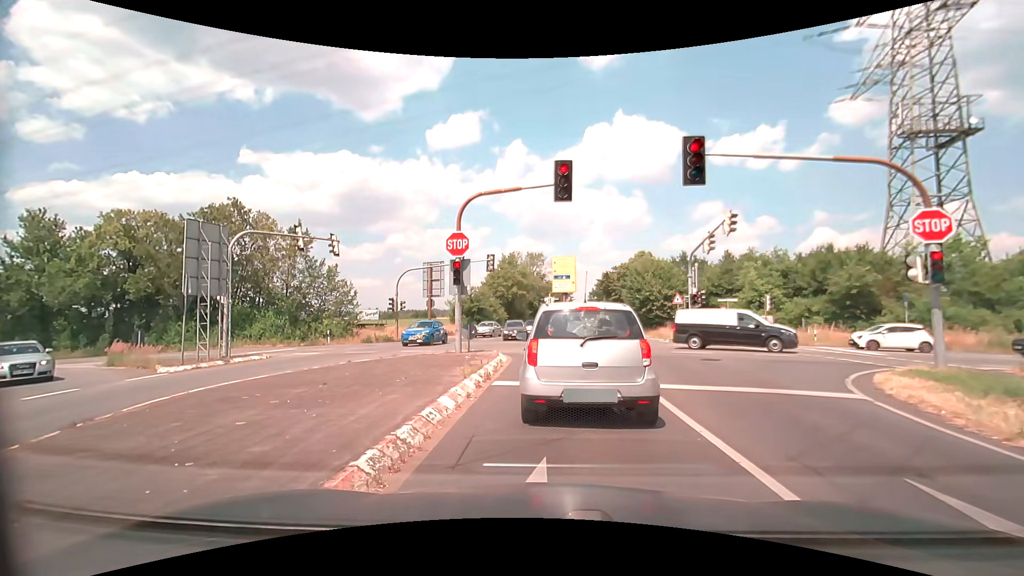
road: secondary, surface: asphalt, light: Day
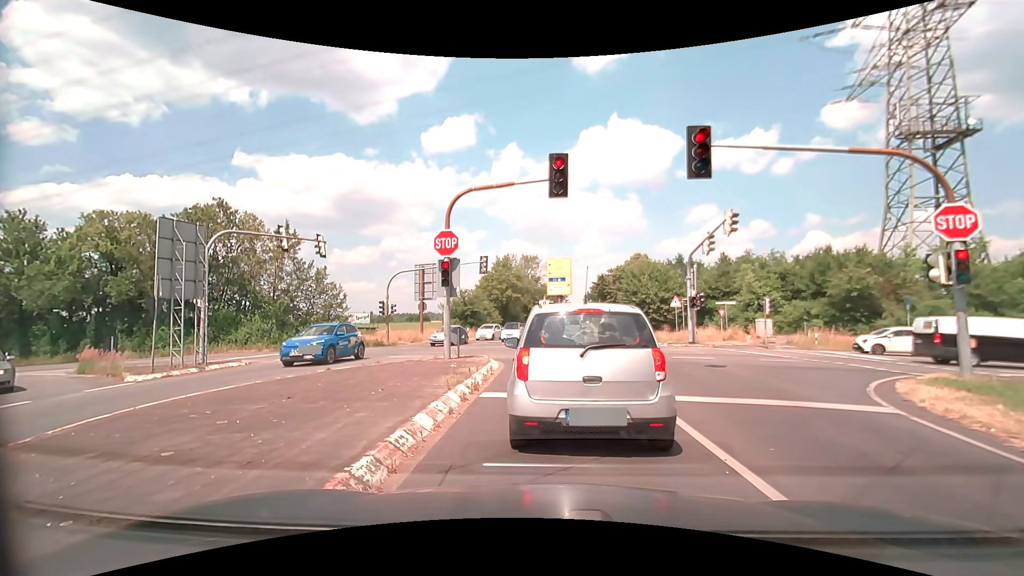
(0.0, +0.9) m; -1°
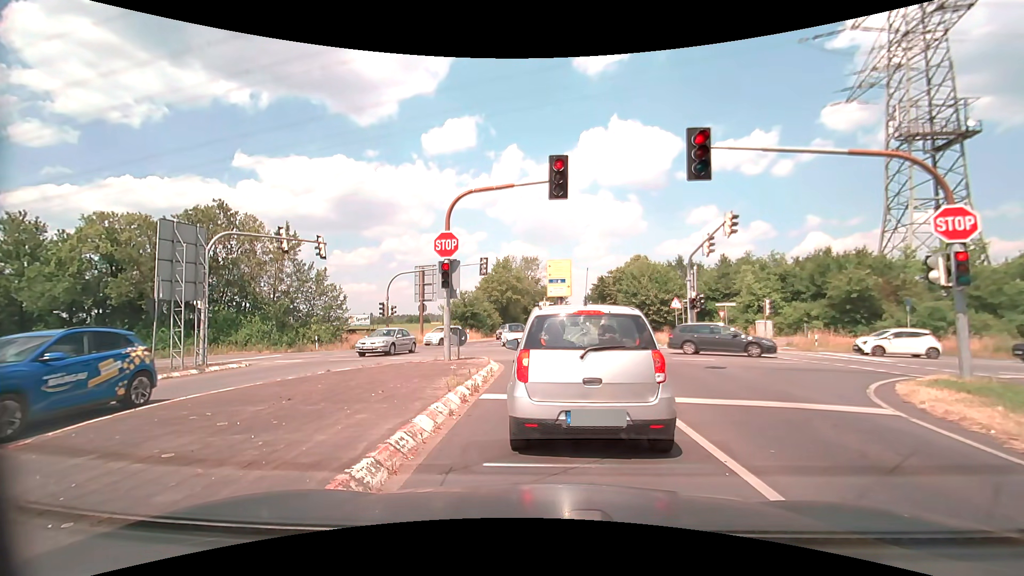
(0.0, +0.1) m; 0°
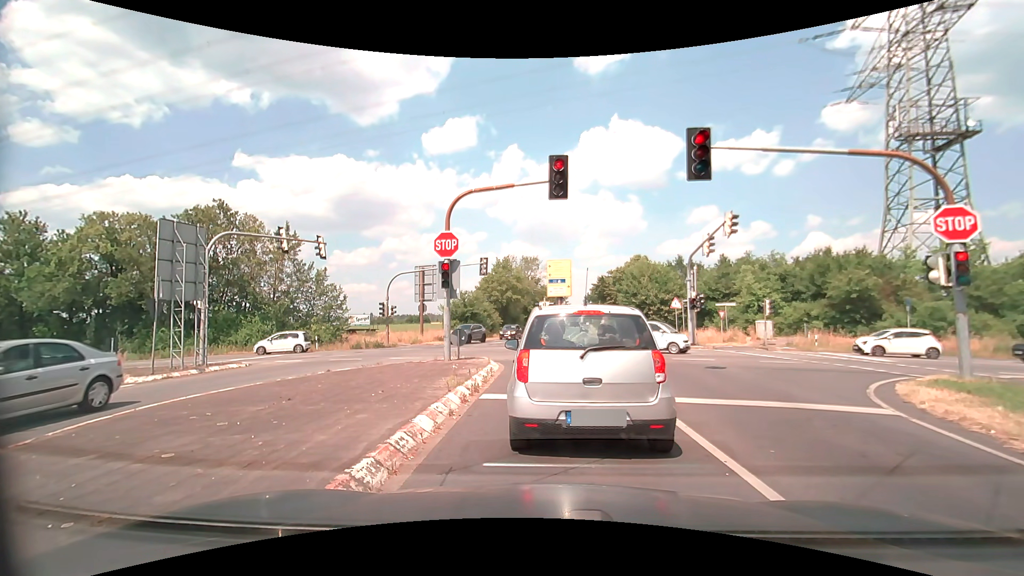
(0.0, 0.0) m; 0°
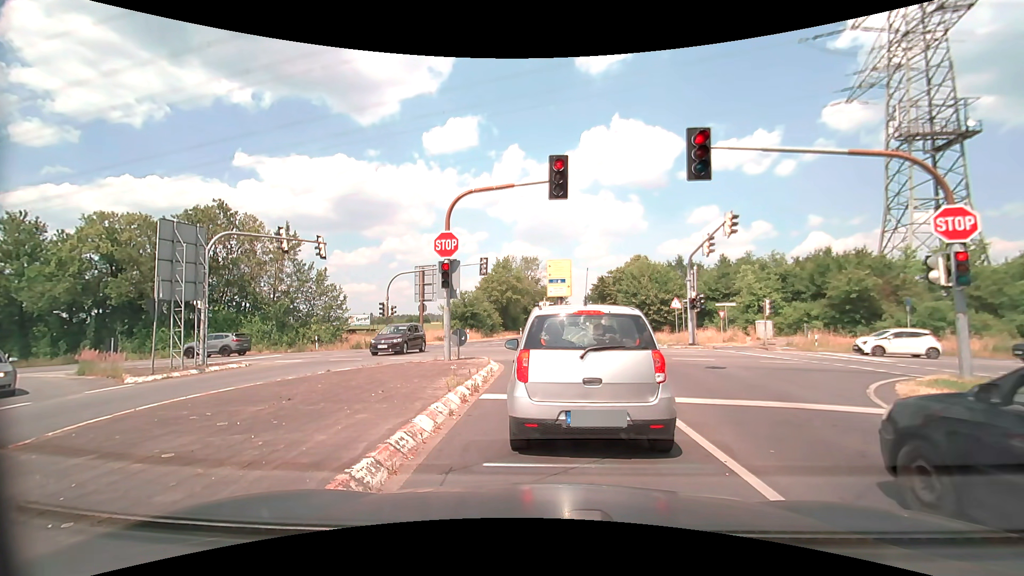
(0.0, 0.0) m; 0°
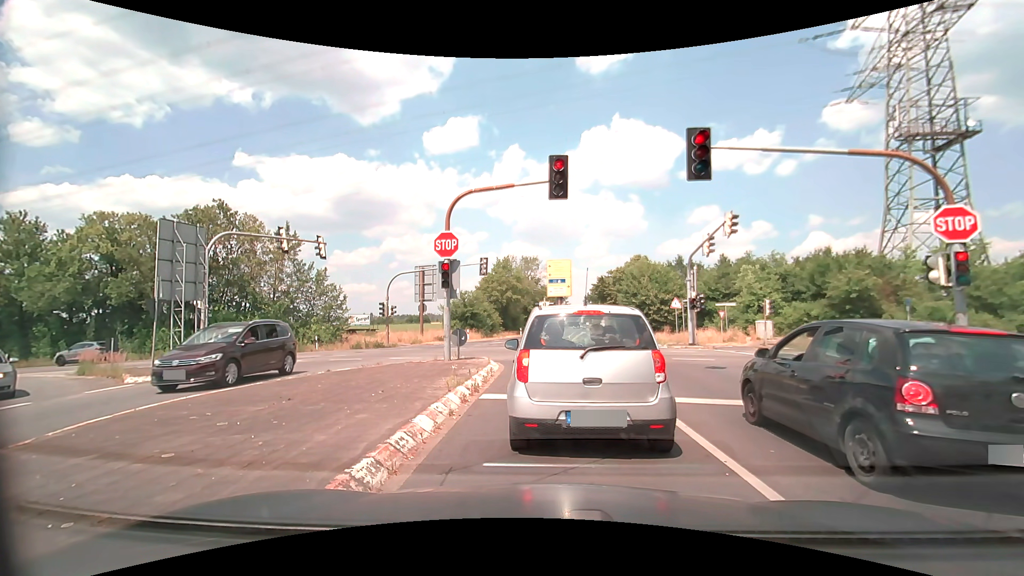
(0.0, 0.0) m; 0°
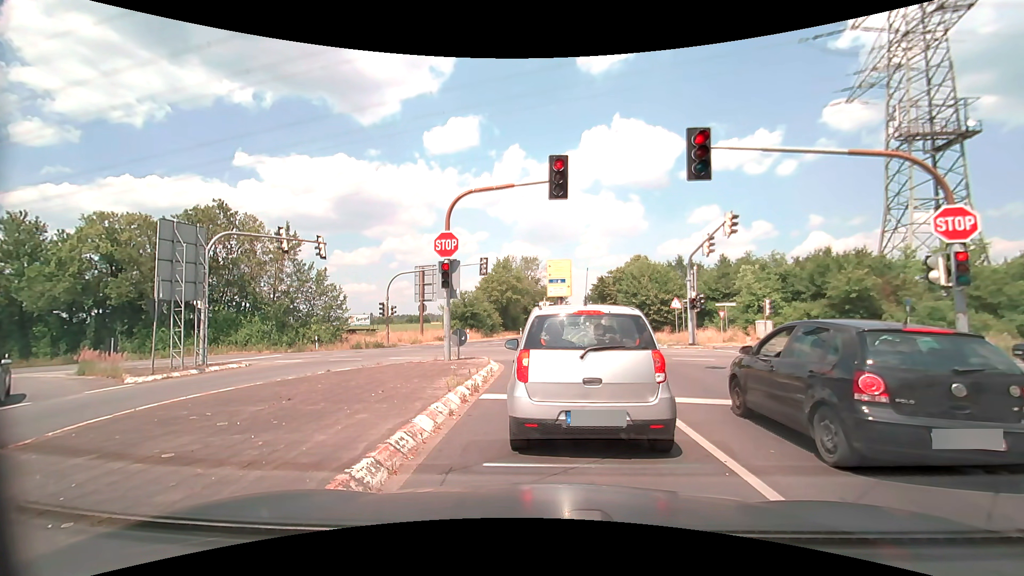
(0.0, 0.0) m; 0°
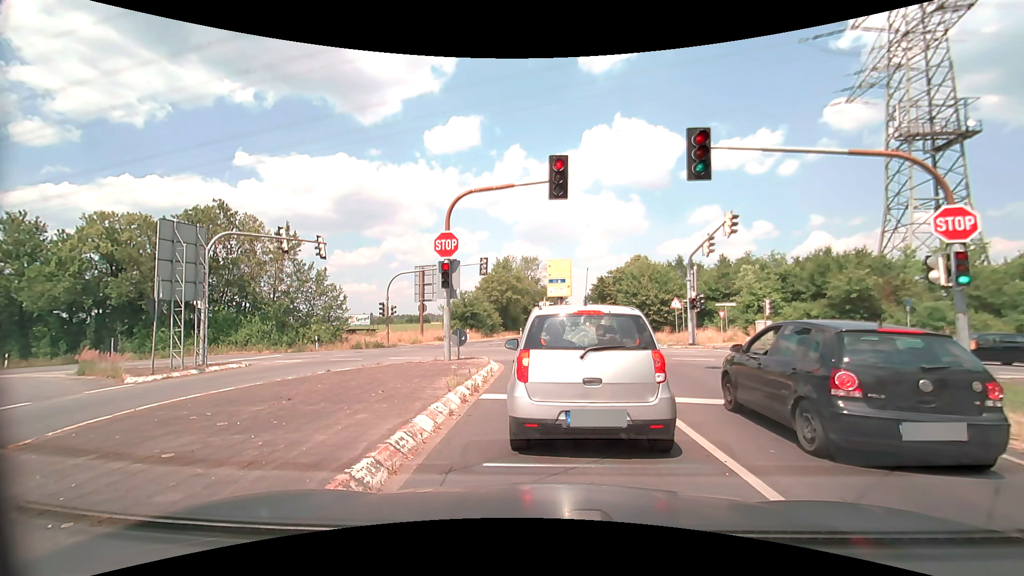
(0.0, 0.0) m; 0°
(0, +10) (0, +20) (-6, +28) (-14, +34) (-24, +36) (-33, +37) (-43, +39) (-53, +40) (-63, +41) (-73, +43) m
